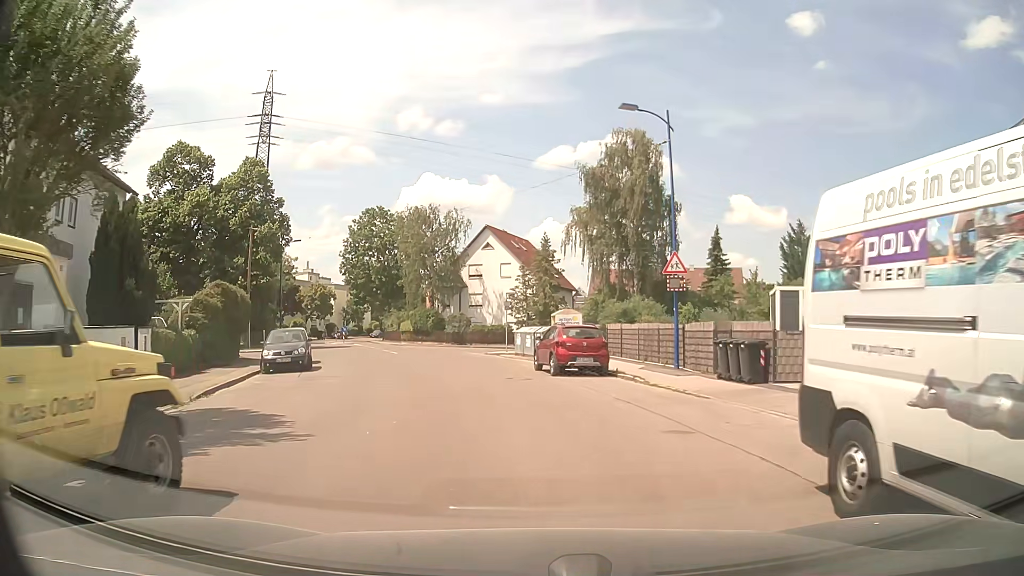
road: residential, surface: asphalt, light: Day
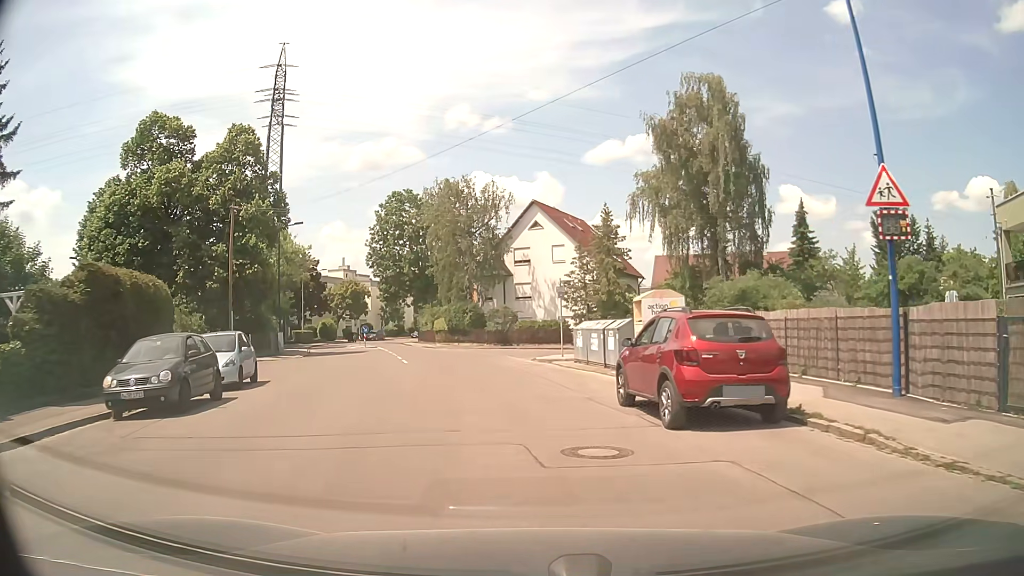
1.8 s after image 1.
(-0.4, +11.4) m; -5°
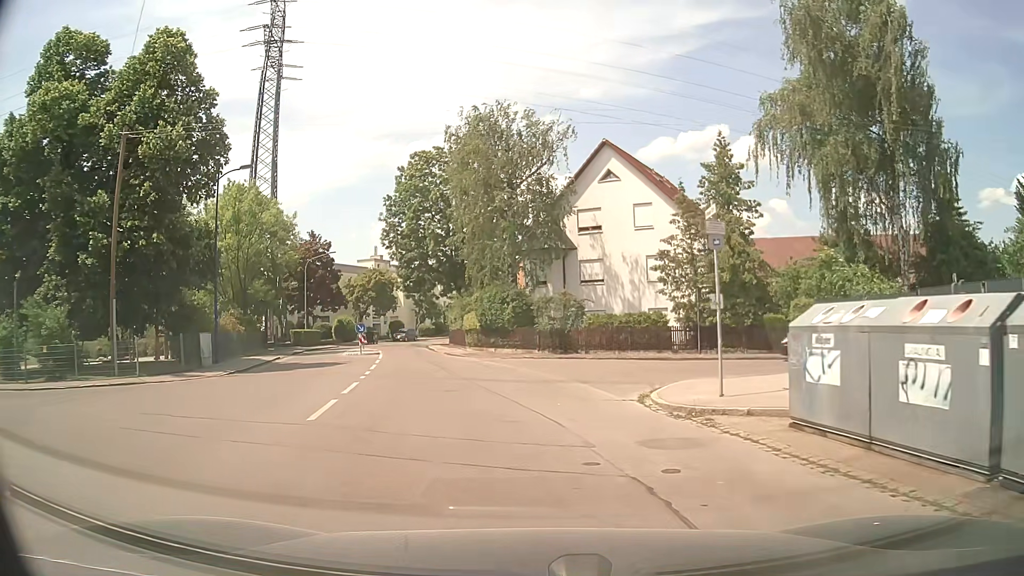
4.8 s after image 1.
(-1.0, +17.2) m; -5°
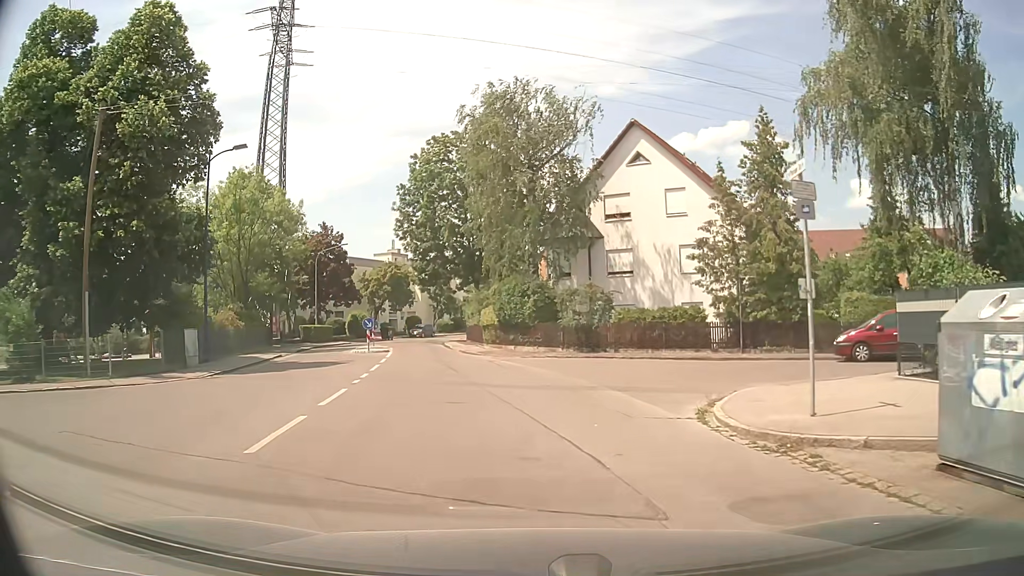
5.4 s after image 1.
(0.0, +3.0) m; -2°
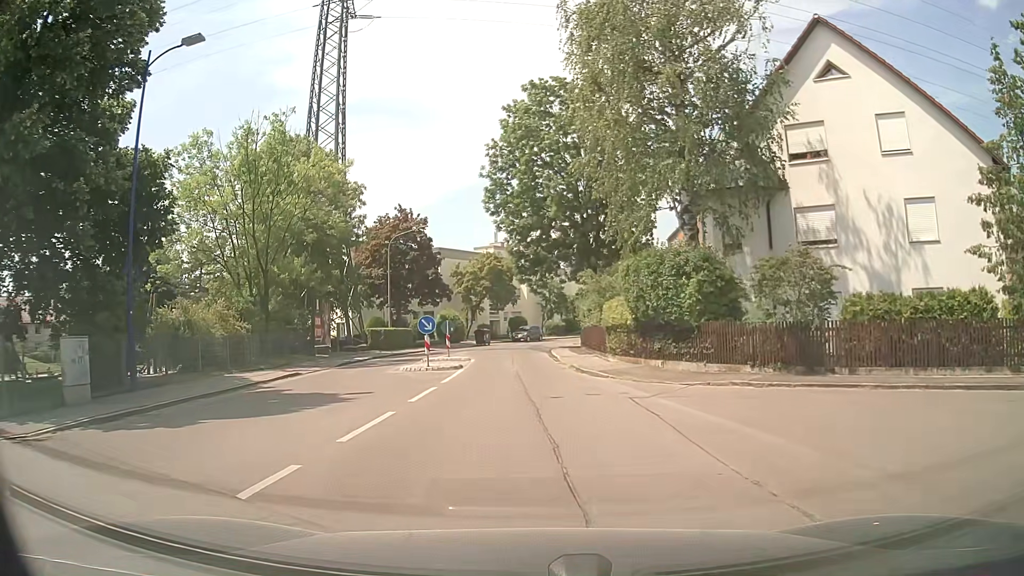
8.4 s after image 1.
(-0.9, +12.5) m; -9°
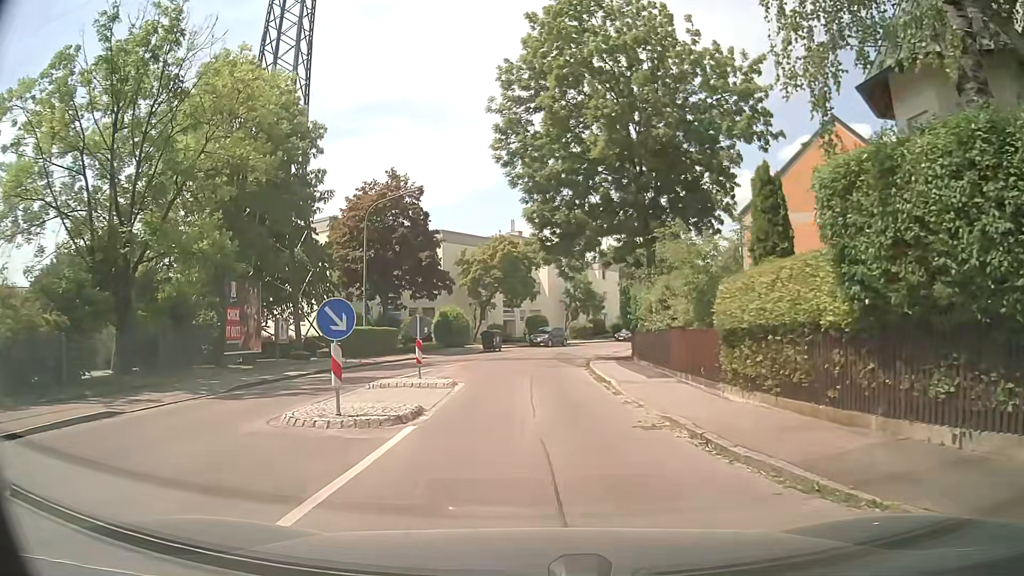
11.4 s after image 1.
(-0.5, +13.0) m; -1°
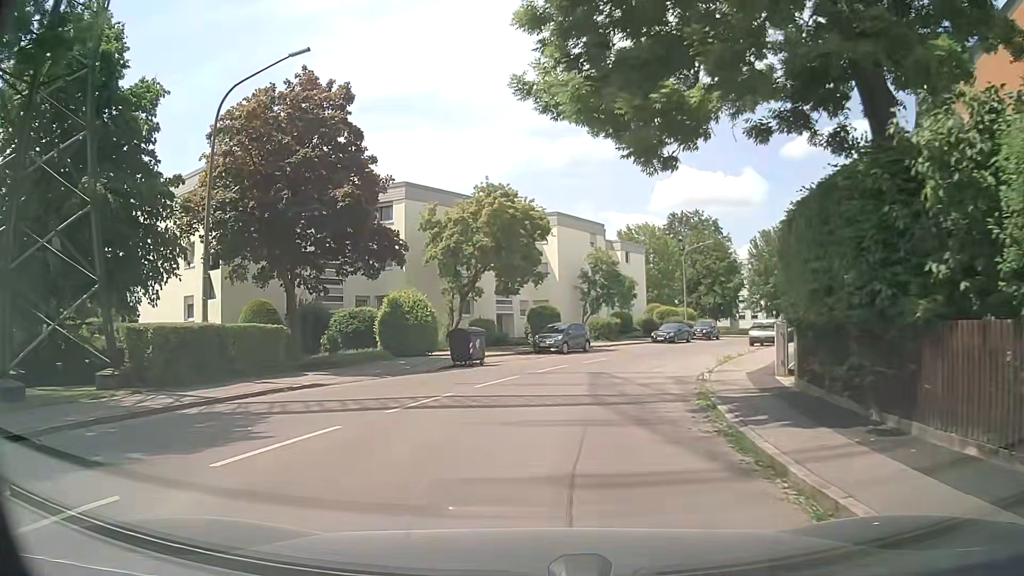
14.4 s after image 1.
(-0.3, +19.1) m; 0°
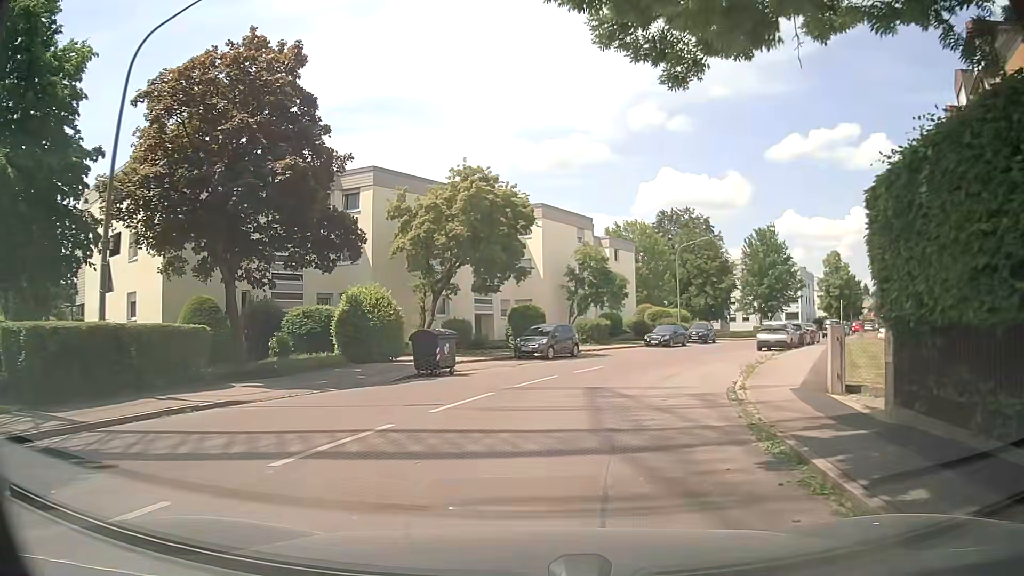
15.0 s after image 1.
(0.0, +4.2) m; +1°
(+1, +10) (+3, +20) (+6, +29) (+11, +38) (+16, +47) (+21, +55) (+27, +63) (+33, +72) (+38, +80) (+44, +88) m
